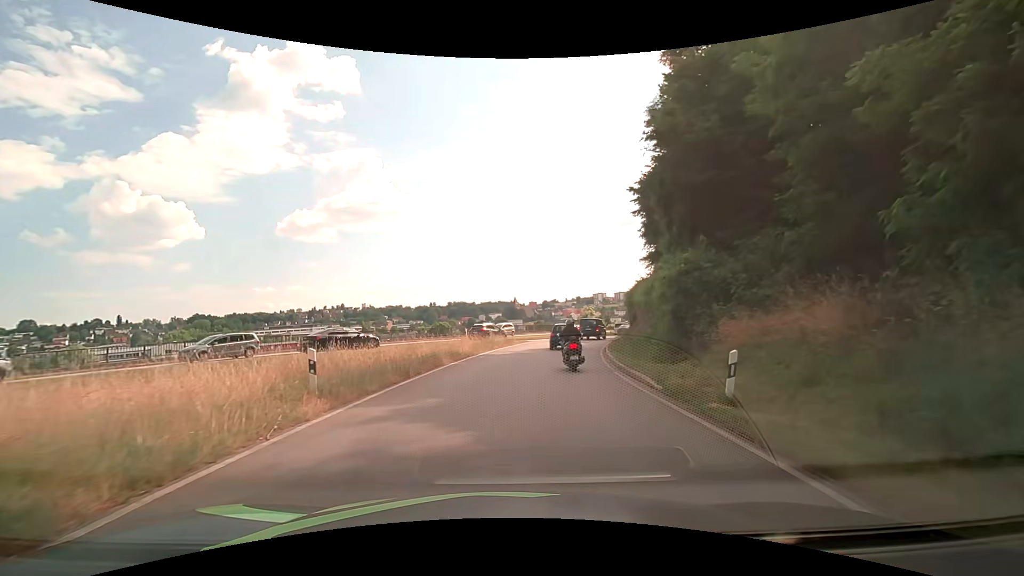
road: primary_link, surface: asphalt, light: Day
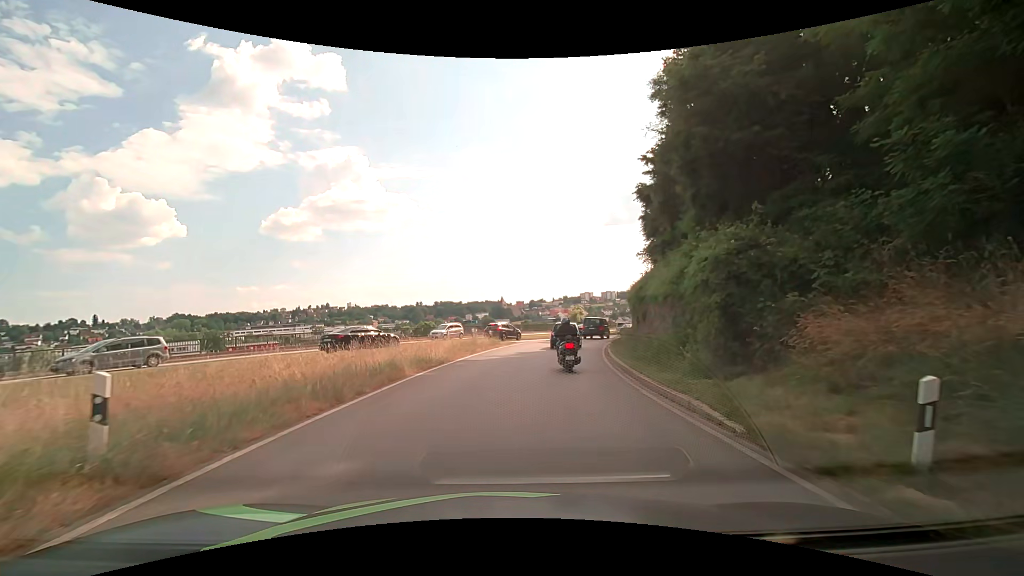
(+0.1, +4.3) m; +2°
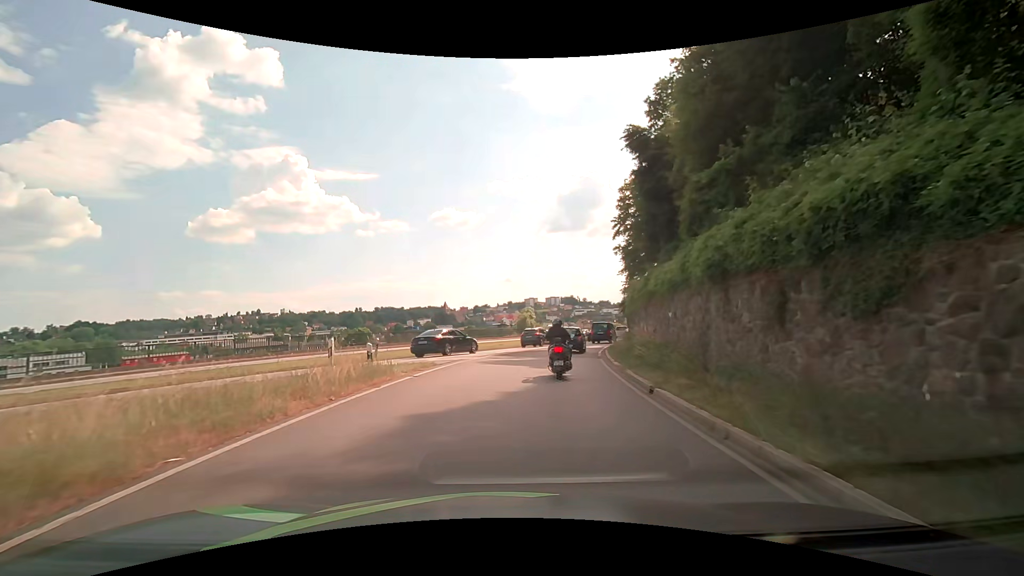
(+0.7, +16.3) m; +6°
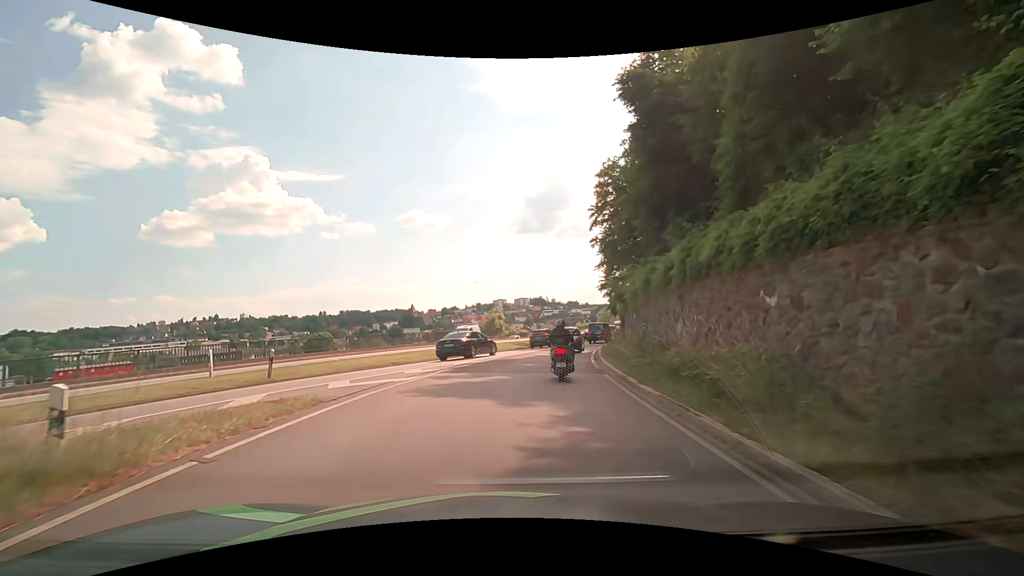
(+0.2, +7.9) m; +4°
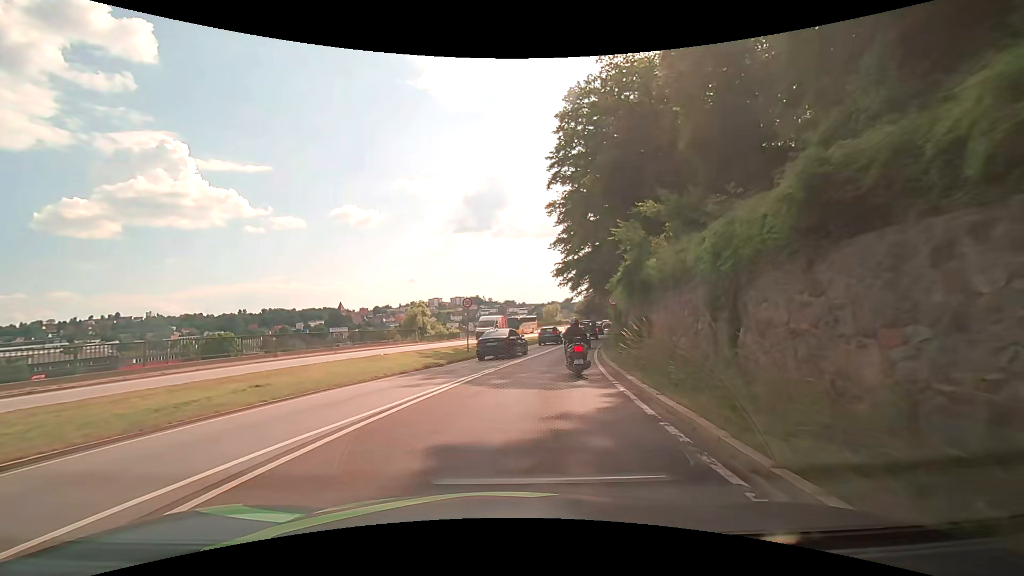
(+1.0, +20.7) m; +6°
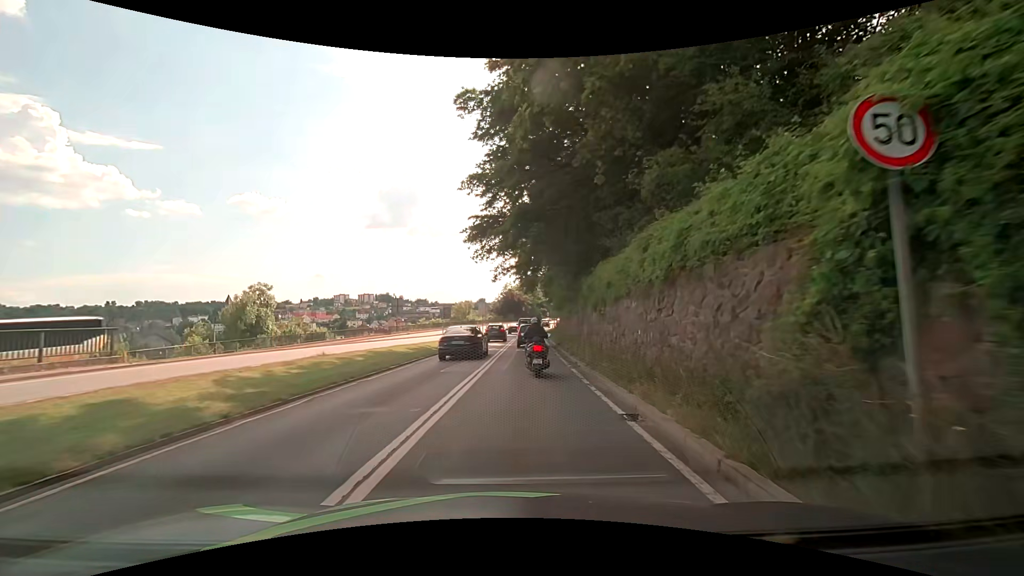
(+2.4, +24.6) m; +10°
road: primary
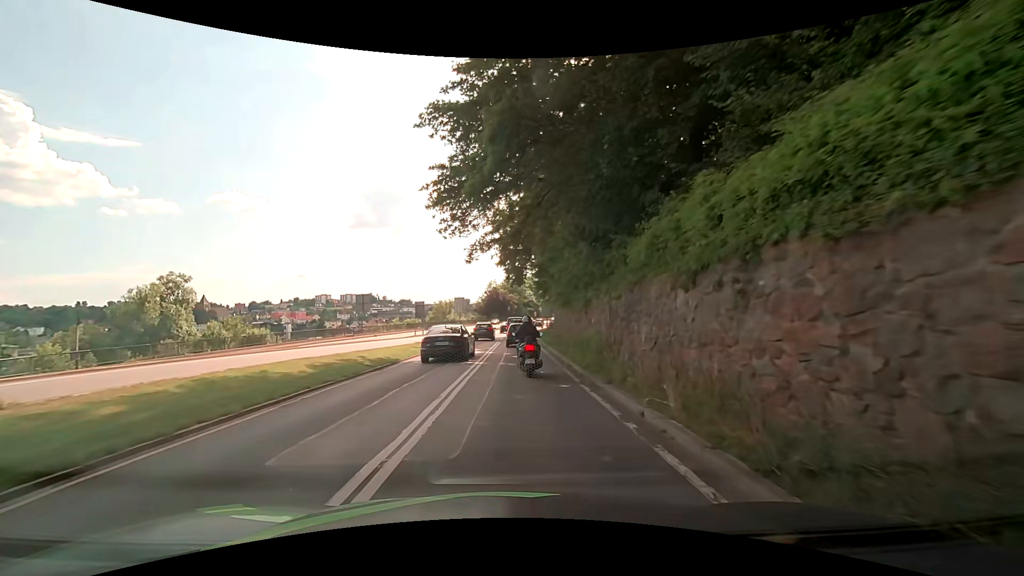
(+0.3, +10.4) m; +2°
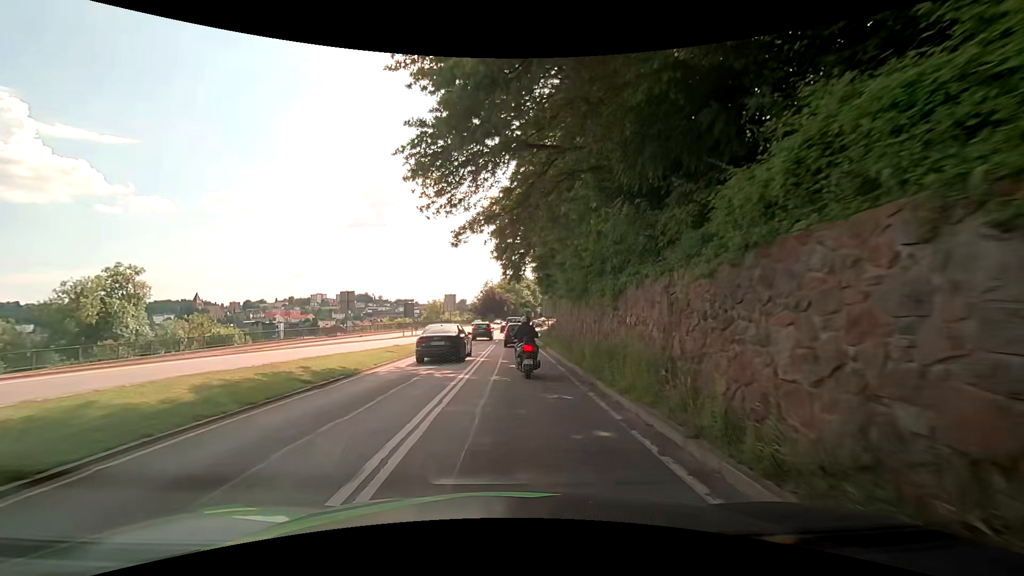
(+0.1, +4.9) m; +2°
(0, +10) (0, +20) (0, +30) (0, +40) (0, +50) (+1, +60) (+2, +70) (+2, +80) (+3, +90) (+5, +100) m
